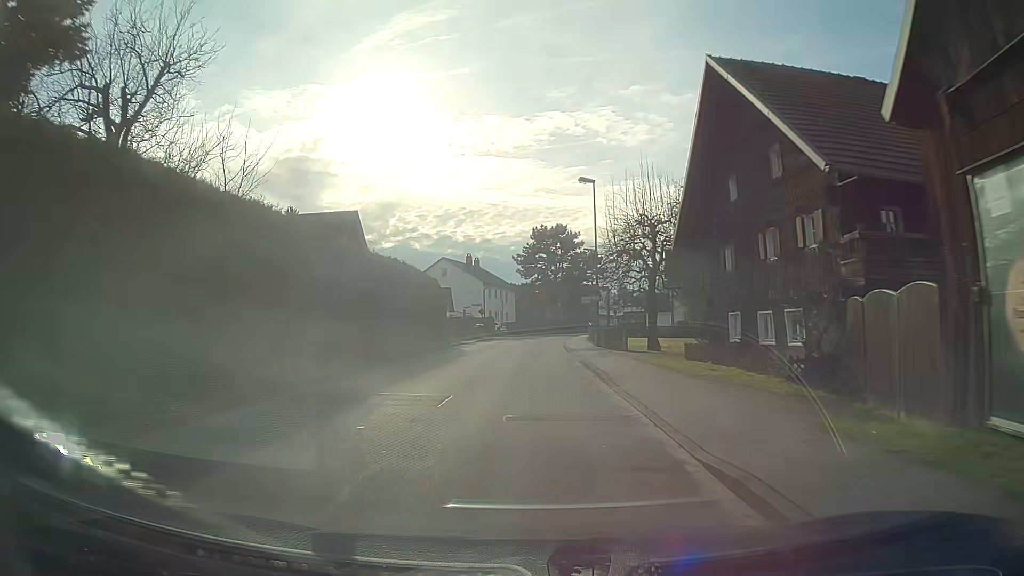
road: unclassified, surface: asphalt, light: Day
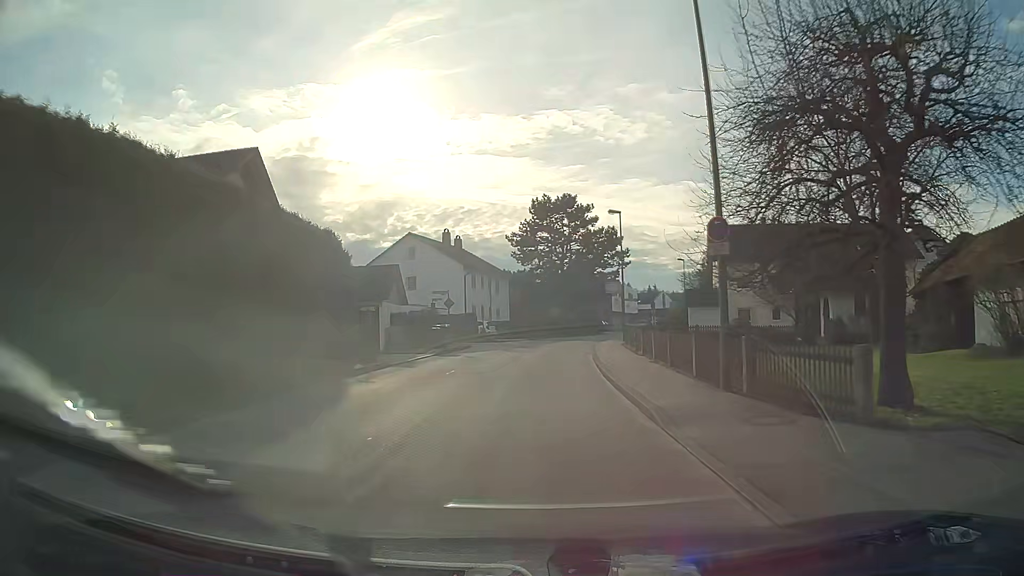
(0.0, +21.5) m; 0°
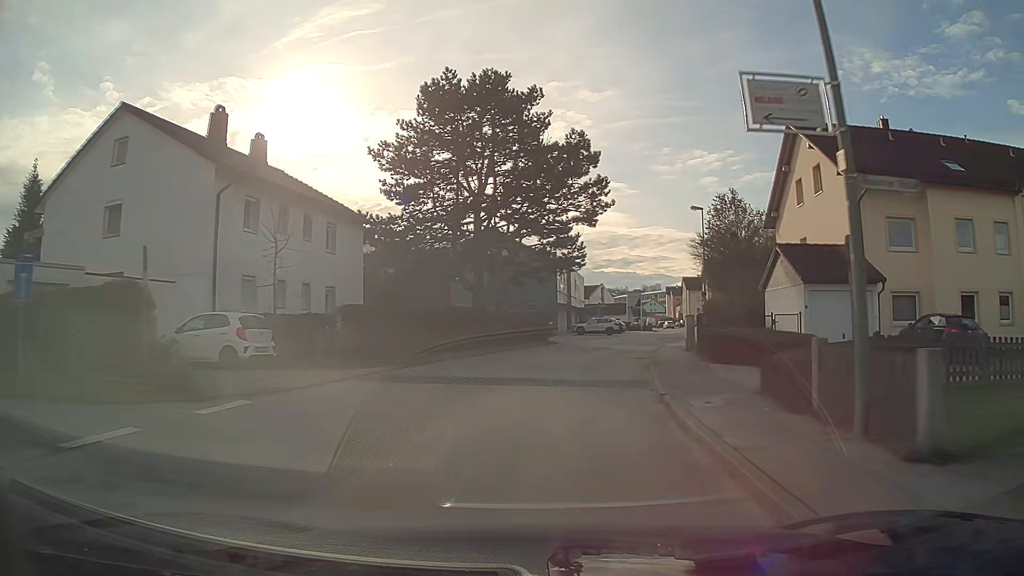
(+1.8, +36.1) m; +8°
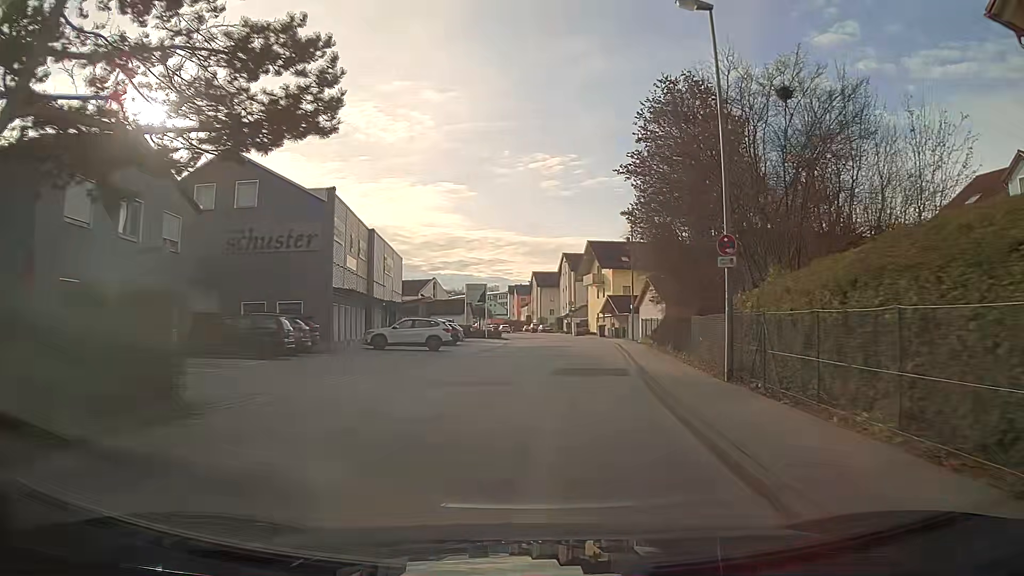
(+3.5, +29.3) m; +13°
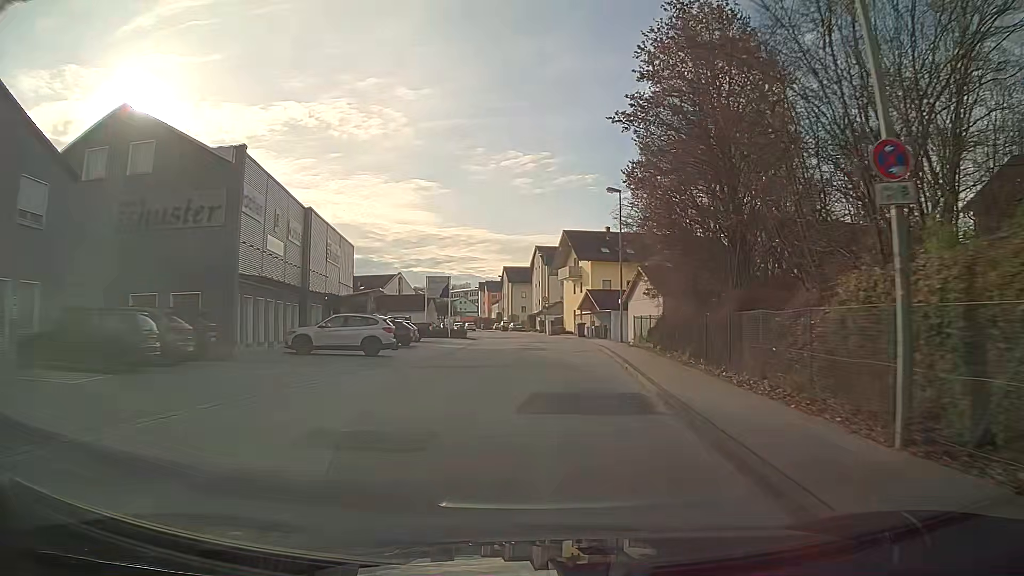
(+0.1, +7.5) m; +1°
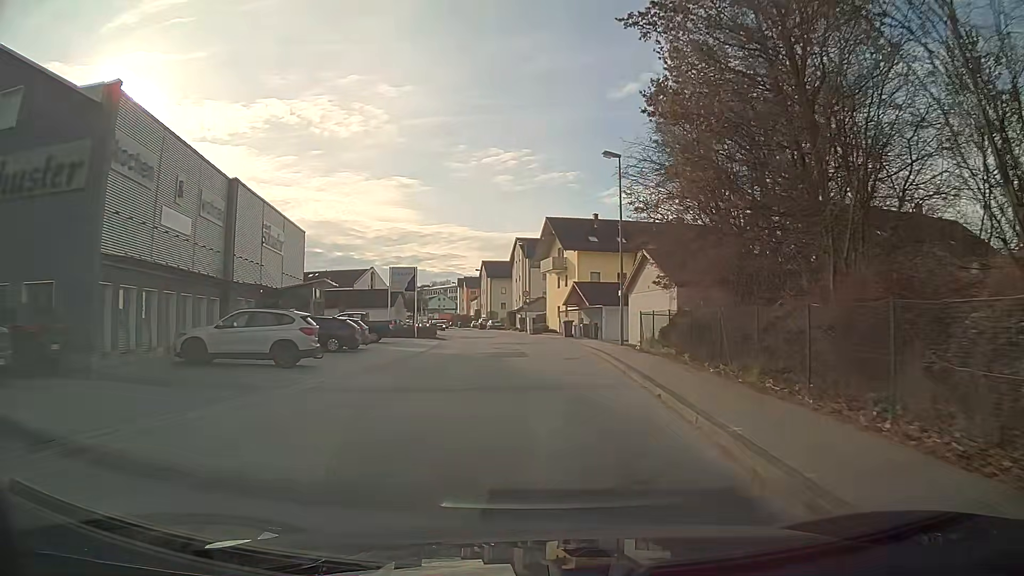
(+0.1, +7.4) m; +1°
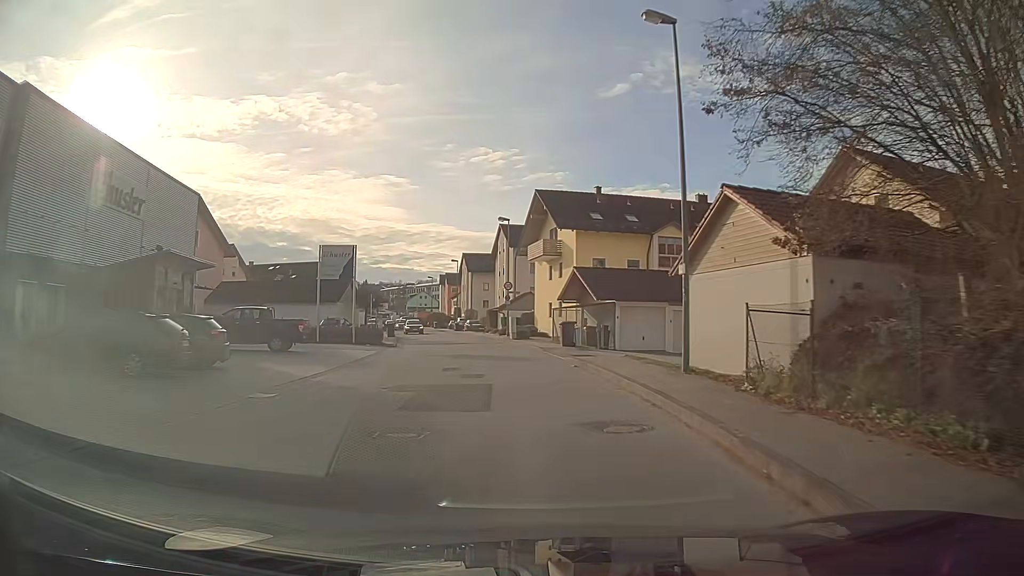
(+0.2, +14.0) m; +1°
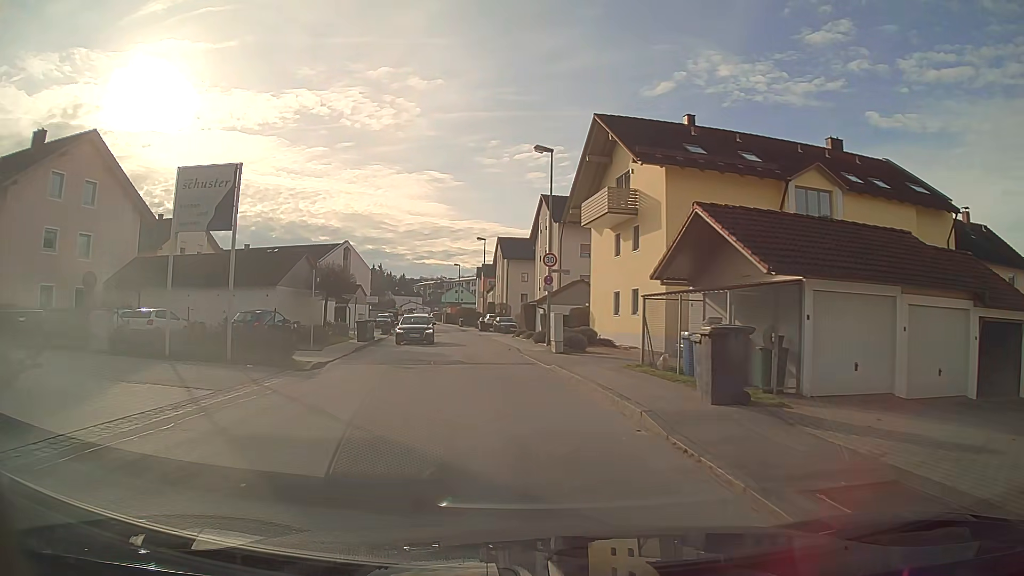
(-0.5, +18.9) m; -4°
(0, +10) (-1, +20) (-2, +30) (-4, +40) (-5, +50) (-7, +60) (-8, +69) (-10, +79) (-12, +89) (-13, +99) m
